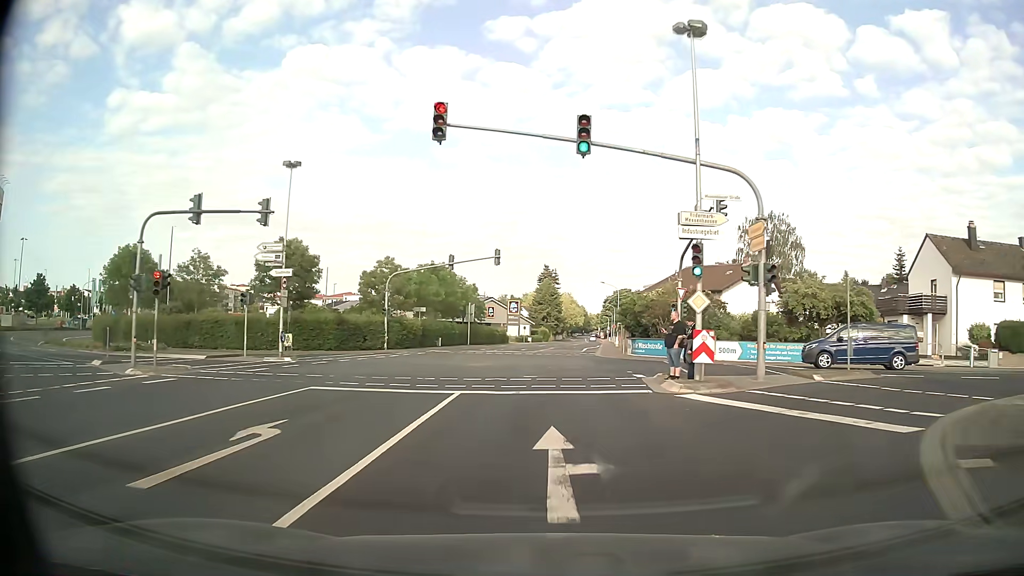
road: secondary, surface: asphalt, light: Day
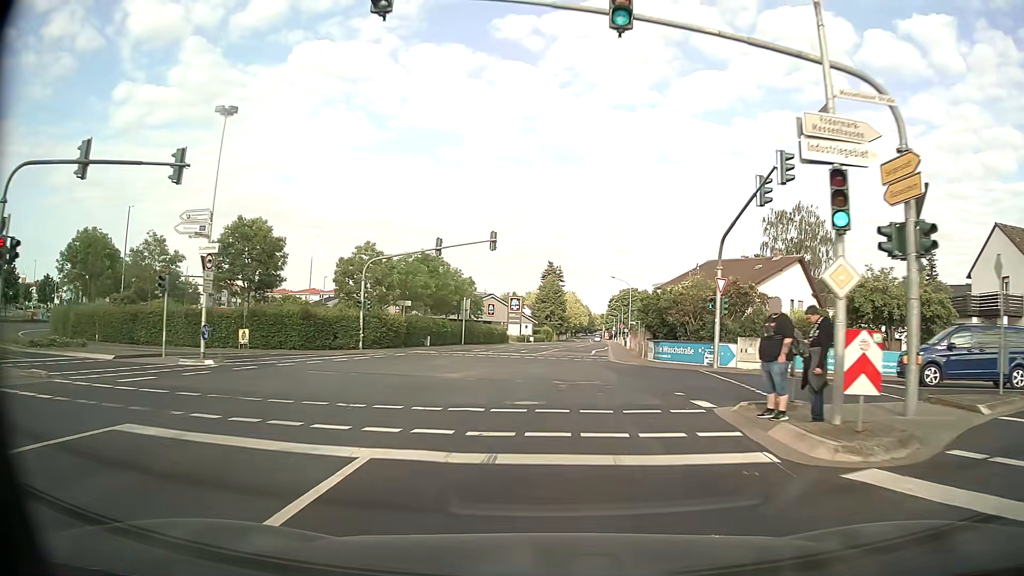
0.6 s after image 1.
(0.0, +8.0) m; 0°
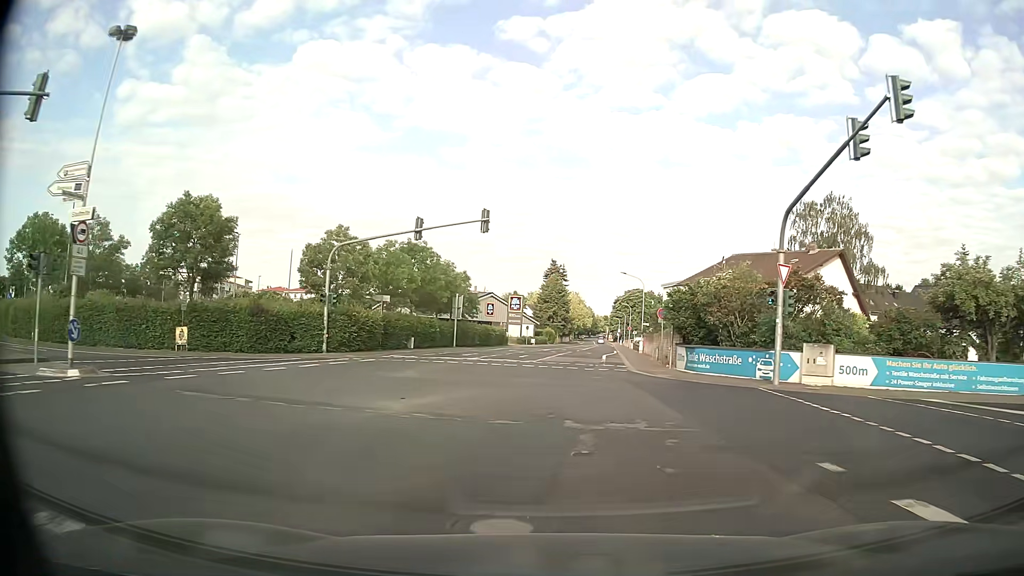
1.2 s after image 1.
(0.0, +8.0) m; 0°
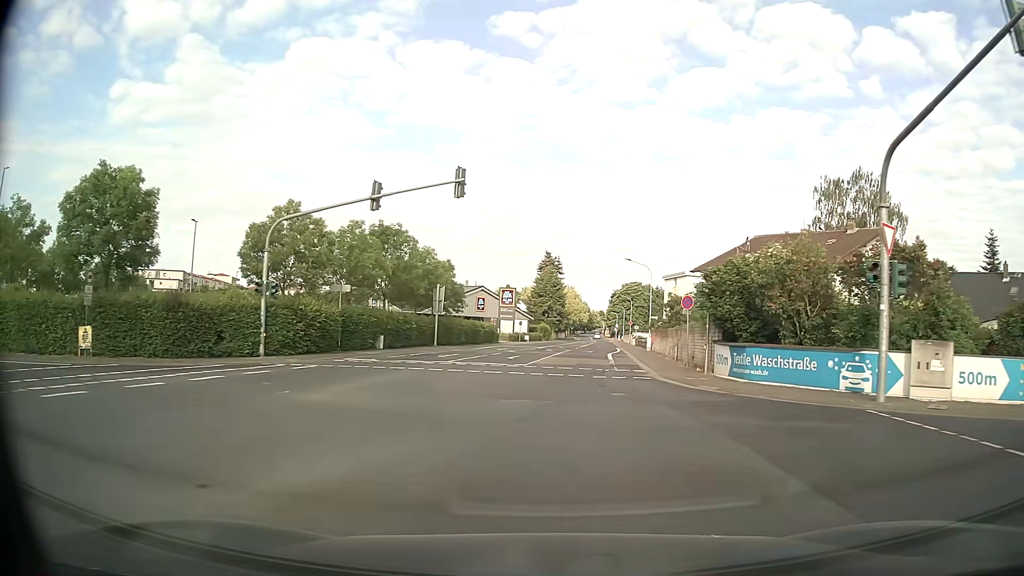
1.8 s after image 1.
(0.0, +7.9) m; 0°
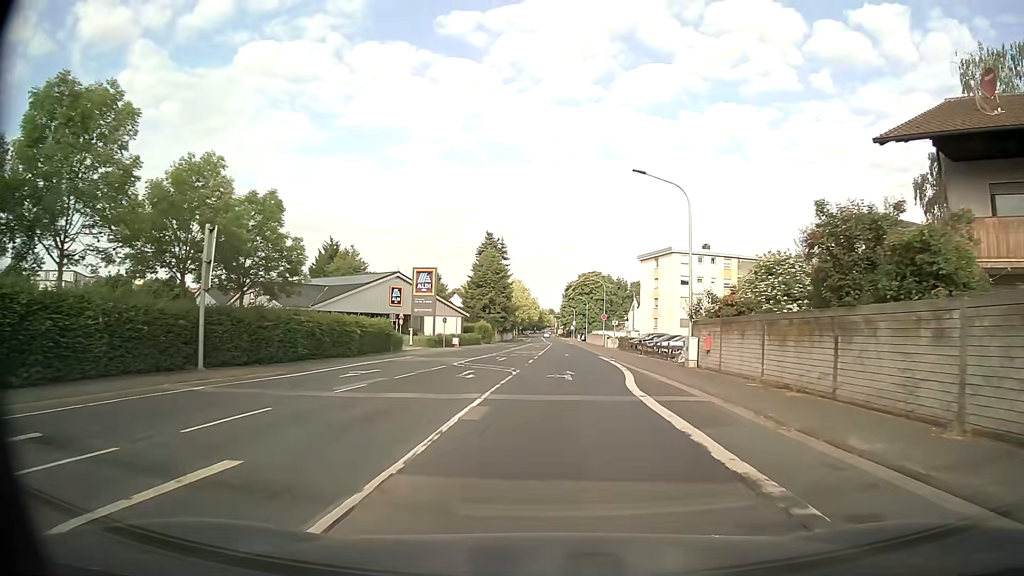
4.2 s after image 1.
(+1.2, +31.4) m; +4°
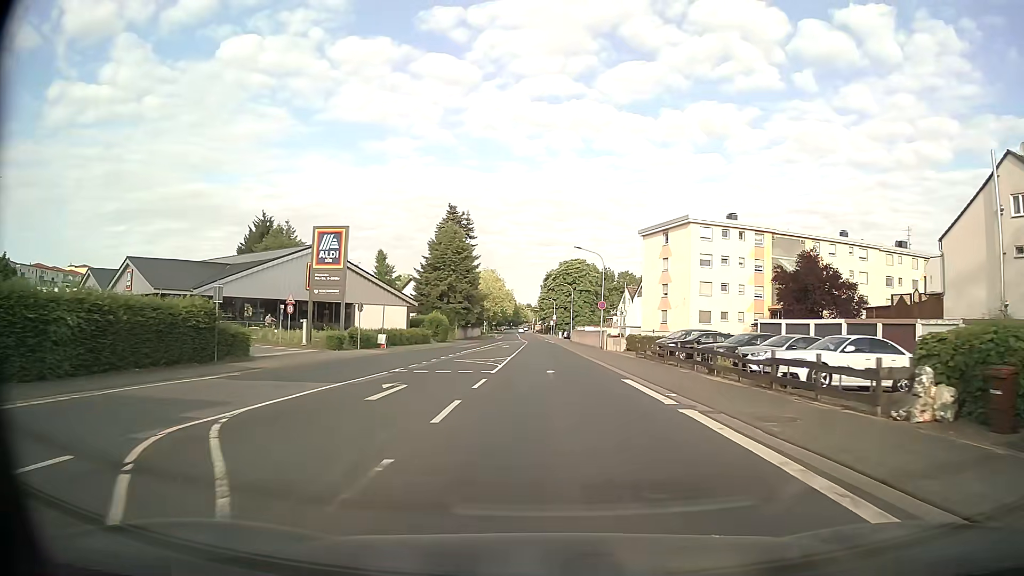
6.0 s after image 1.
(+0.5, +23.4) m; +2°
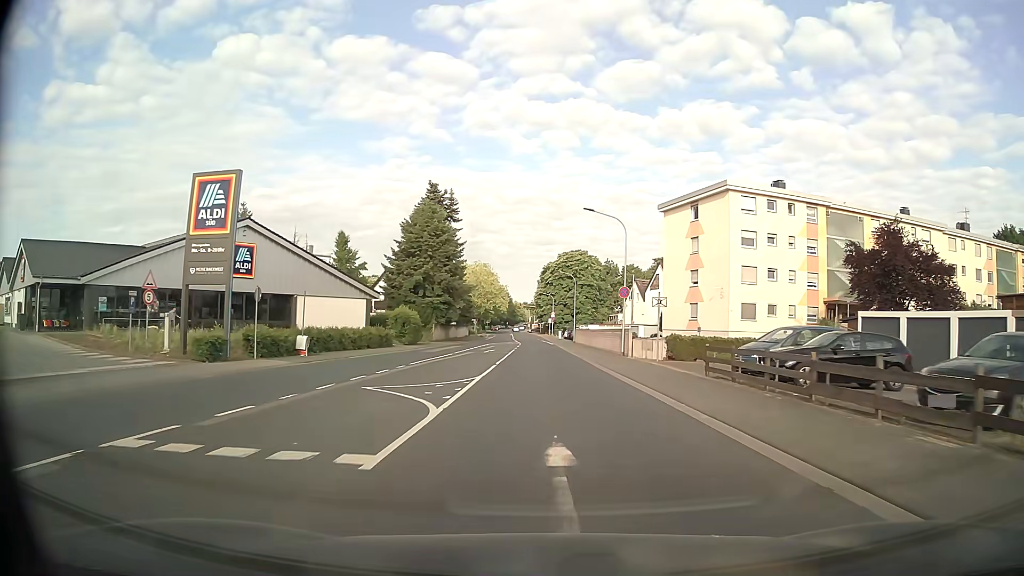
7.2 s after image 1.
(0.0, +15.6) m; 0°
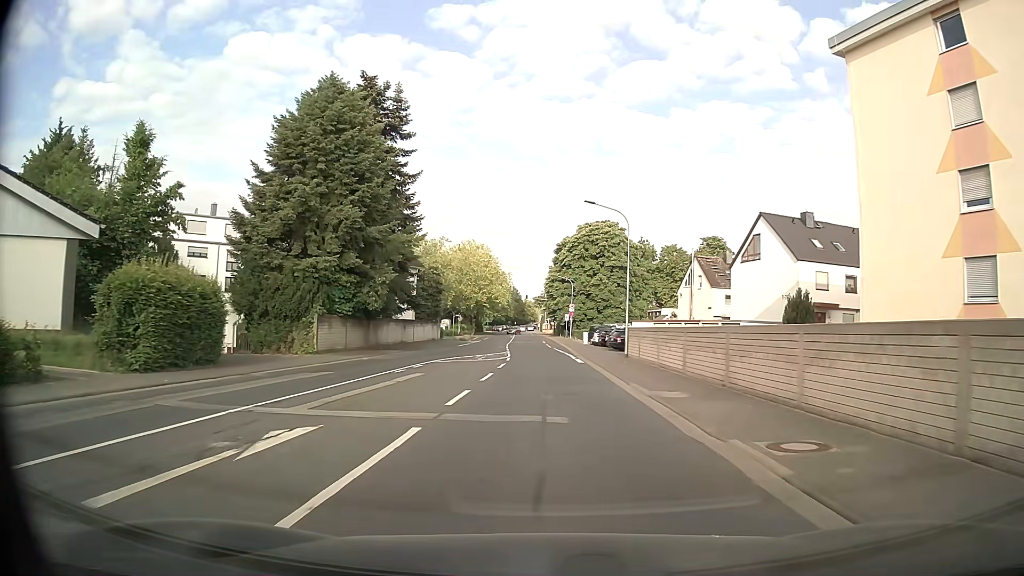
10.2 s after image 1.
(-0.3, +39.0) m; -1°
(0, +10) (0, +20) (0, +30) (-1, +40) (-1, +50) (-1, +60) (-2, +70) (-2, +80) (-2, +90) (-3, +100) m
